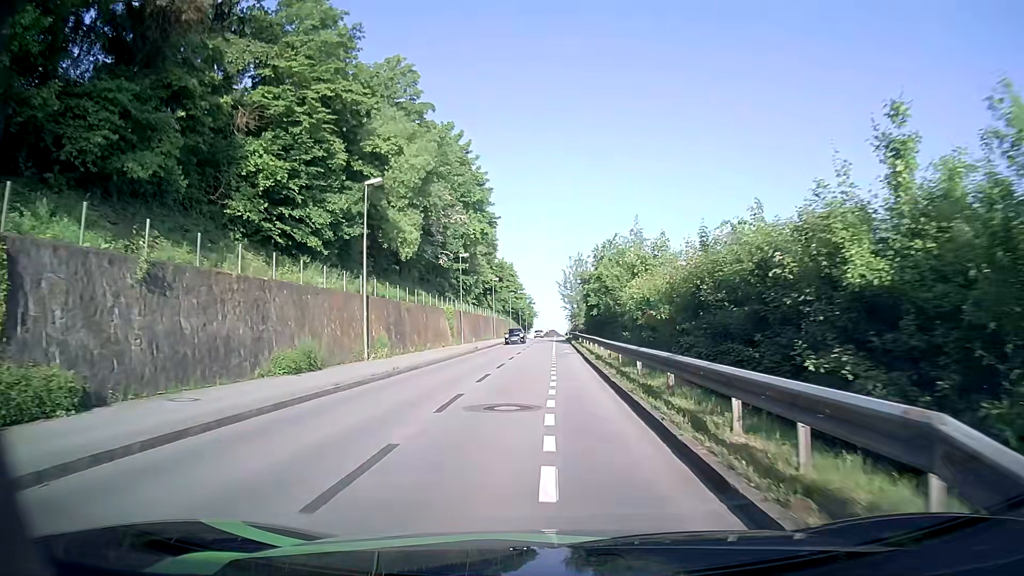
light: Day
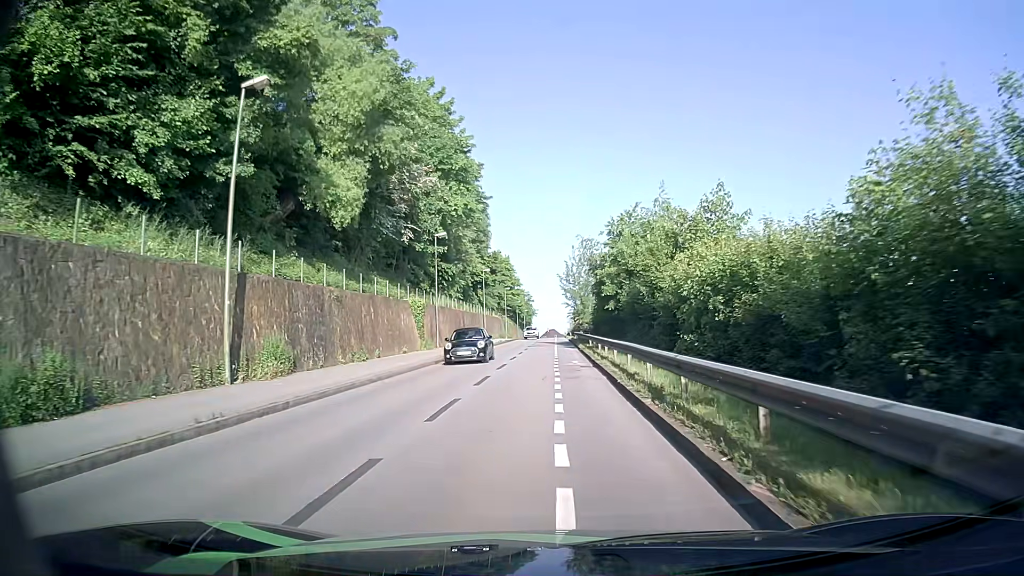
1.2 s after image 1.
(+0.3, +12.9) m; +2°
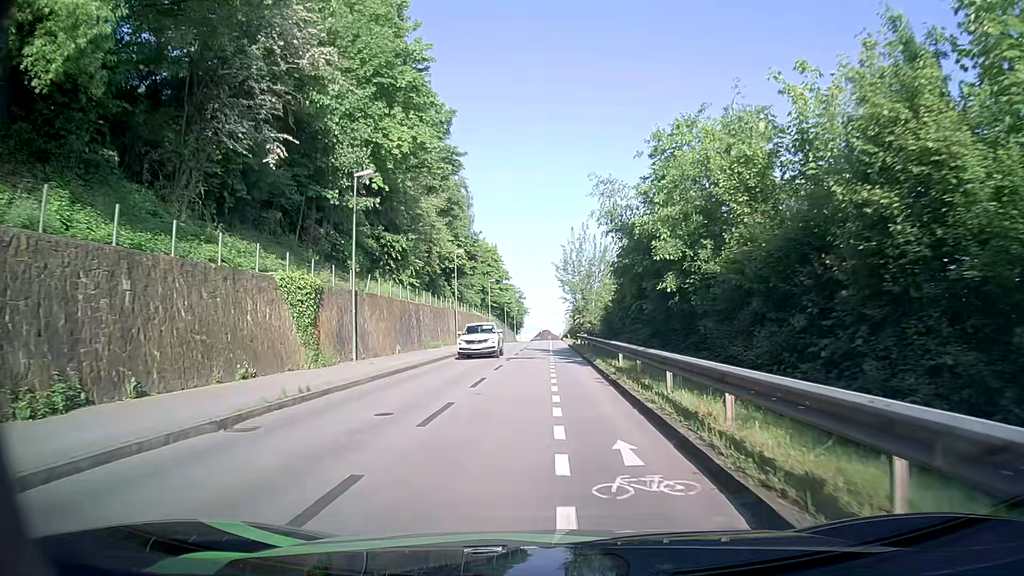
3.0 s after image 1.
(-0.1, +18.7) m; -1°
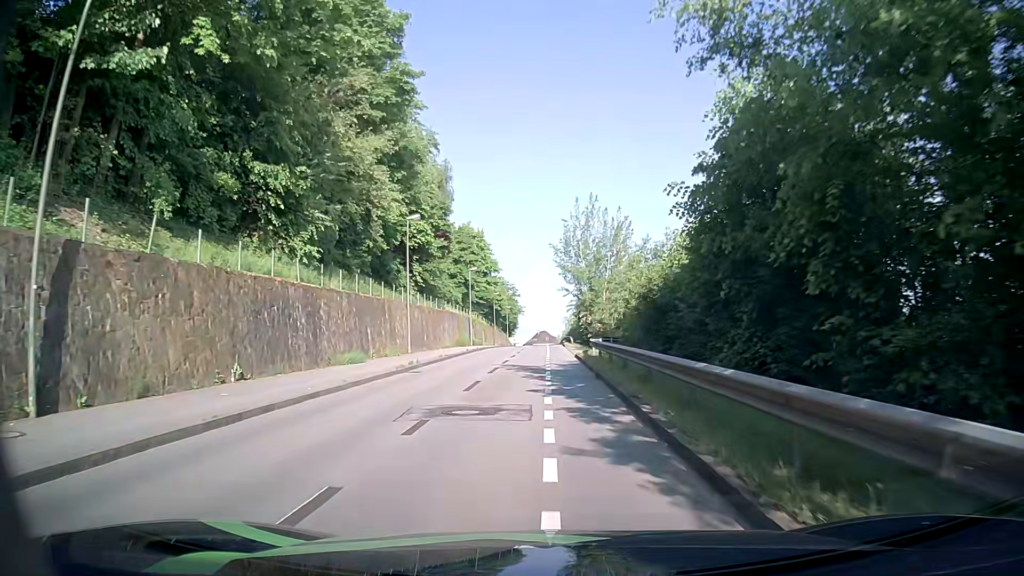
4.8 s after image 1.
(+0.3, +18.6) m; +1°
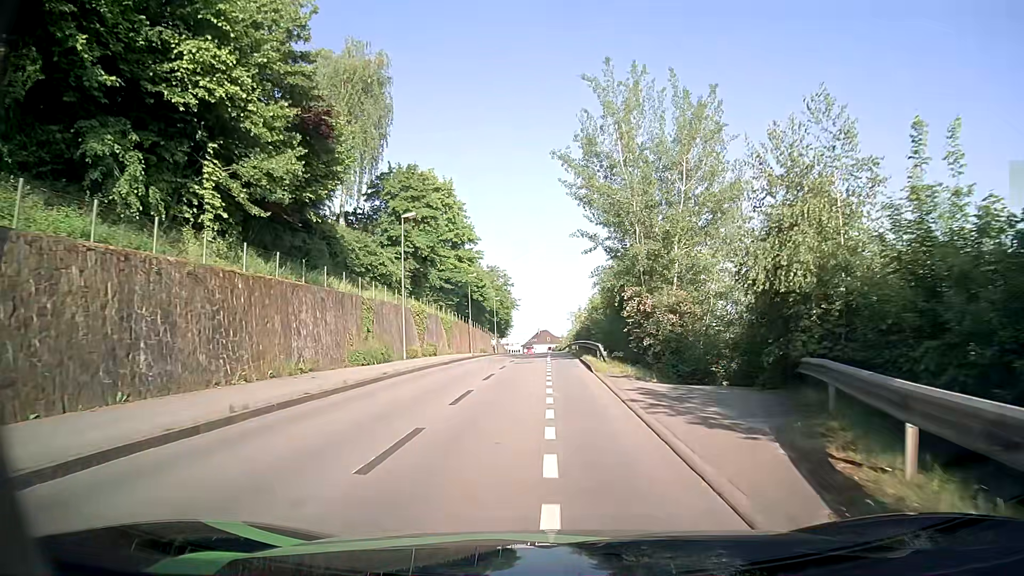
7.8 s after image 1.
(-0.1, +32.6) m; 0°
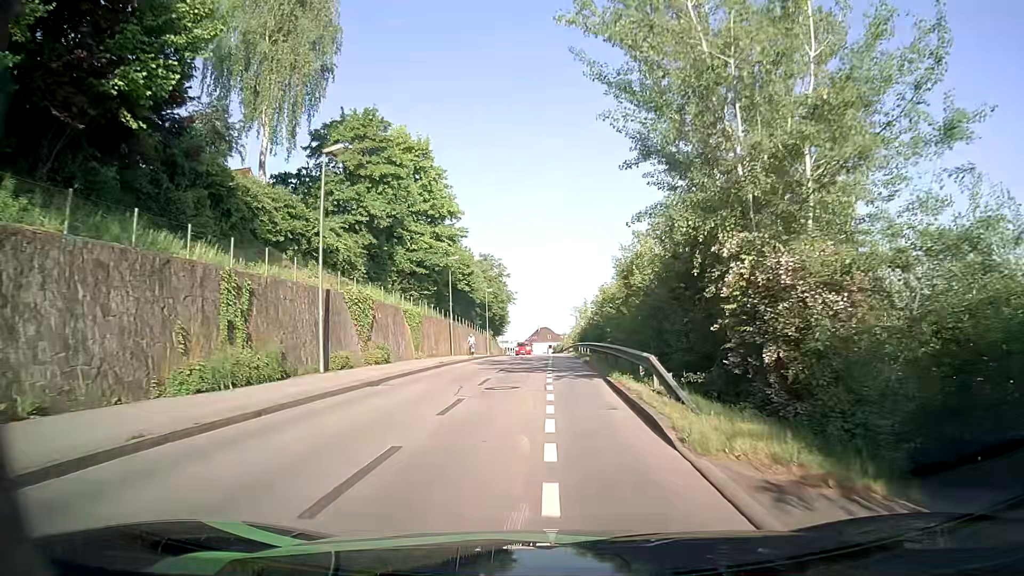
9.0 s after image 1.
(-0.1, +13.6) m; 0°
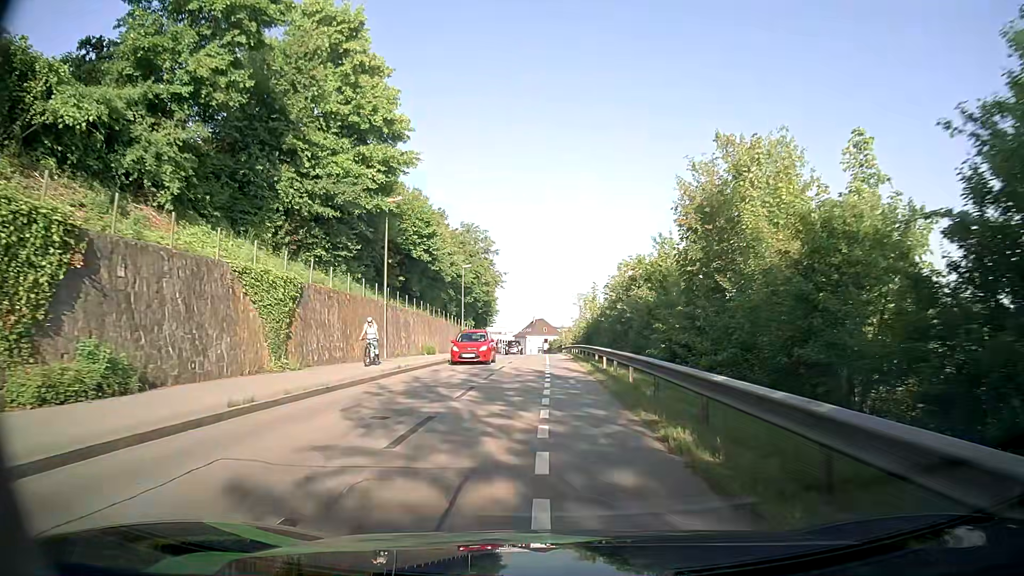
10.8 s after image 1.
(-0.1, +21.0) m; -1°
